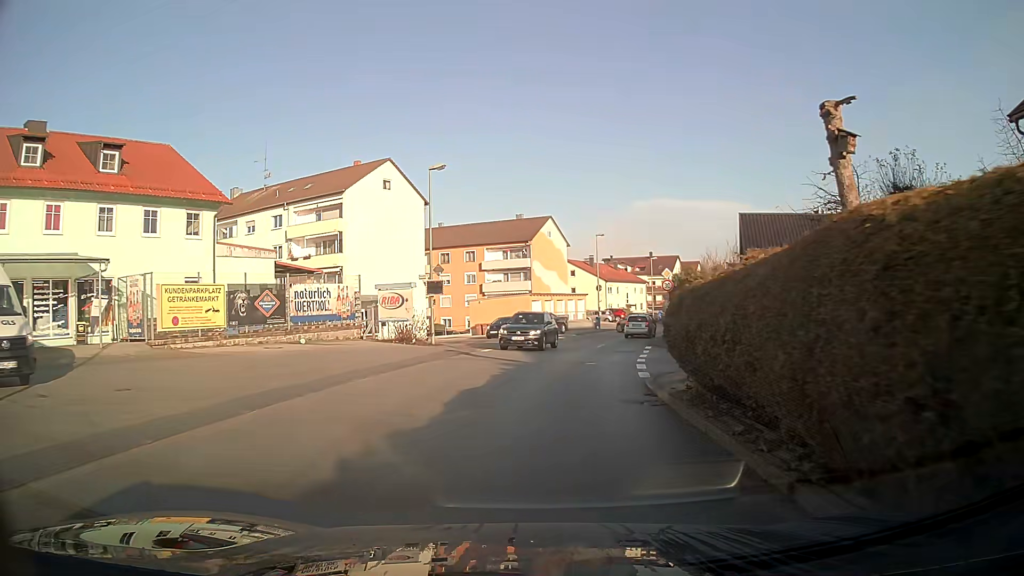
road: unclassified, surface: asphalt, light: Day
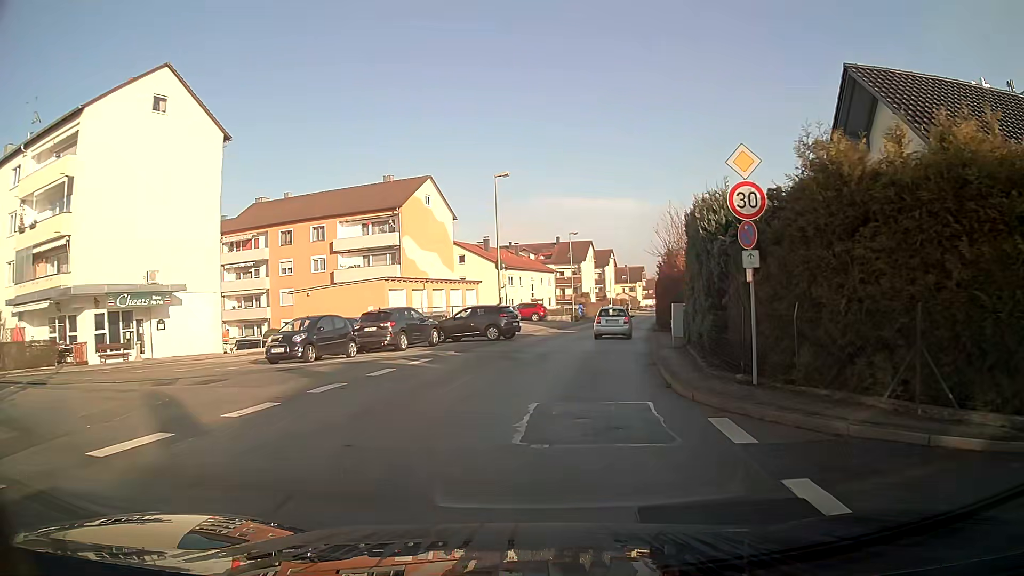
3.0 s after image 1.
(+1.9, +24.0) m; +9°
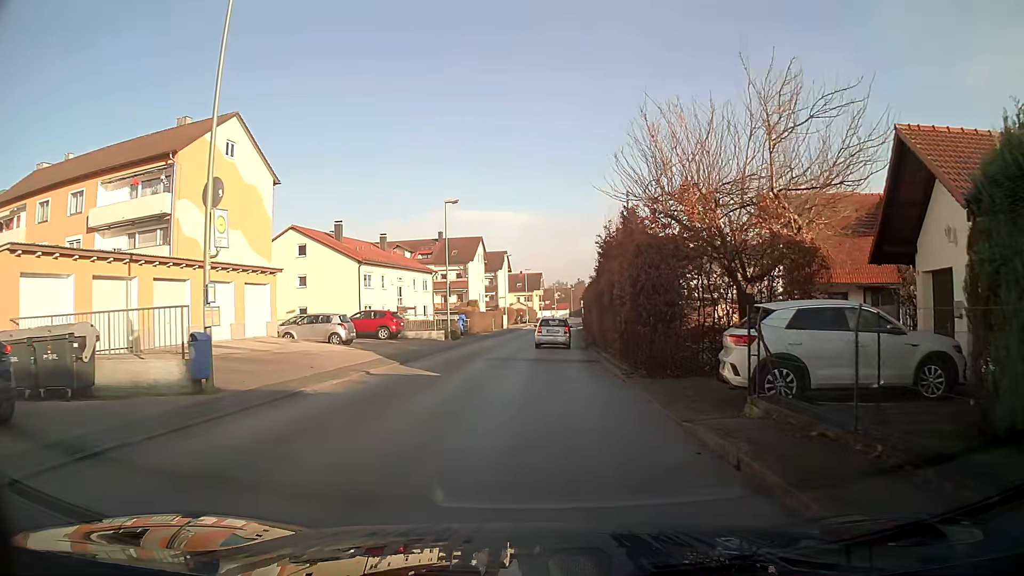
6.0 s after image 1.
(+1.8, +22.7) m; +8°
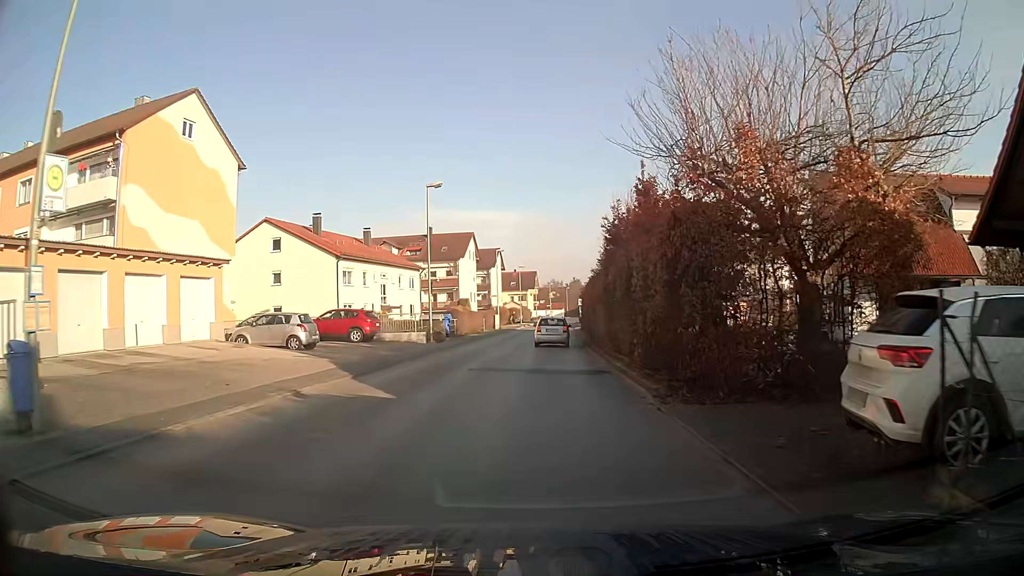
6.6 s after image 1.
(0.0, +4.8) m; 0°
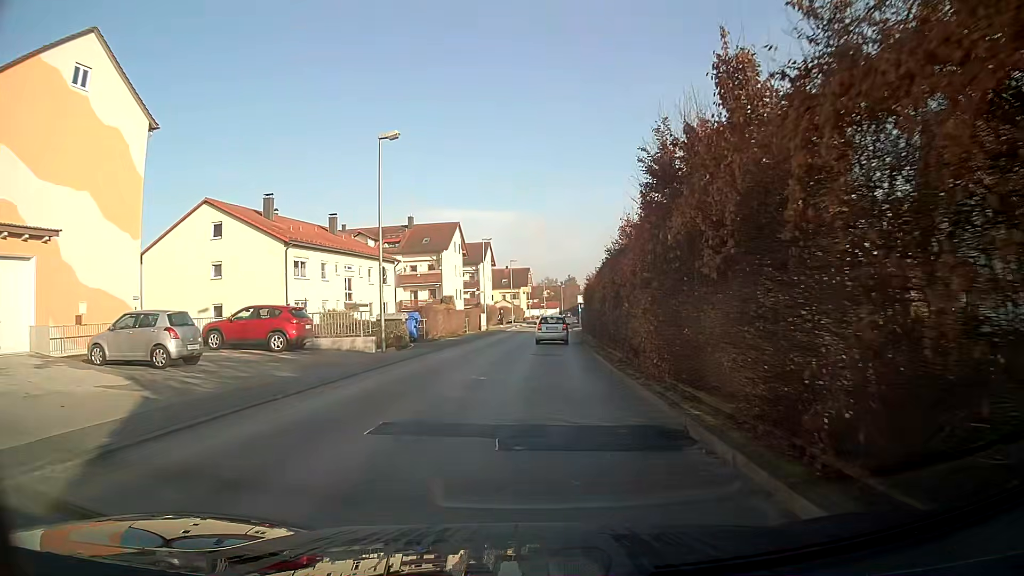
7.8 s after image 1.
(+0.1, +9.7) m; +1°
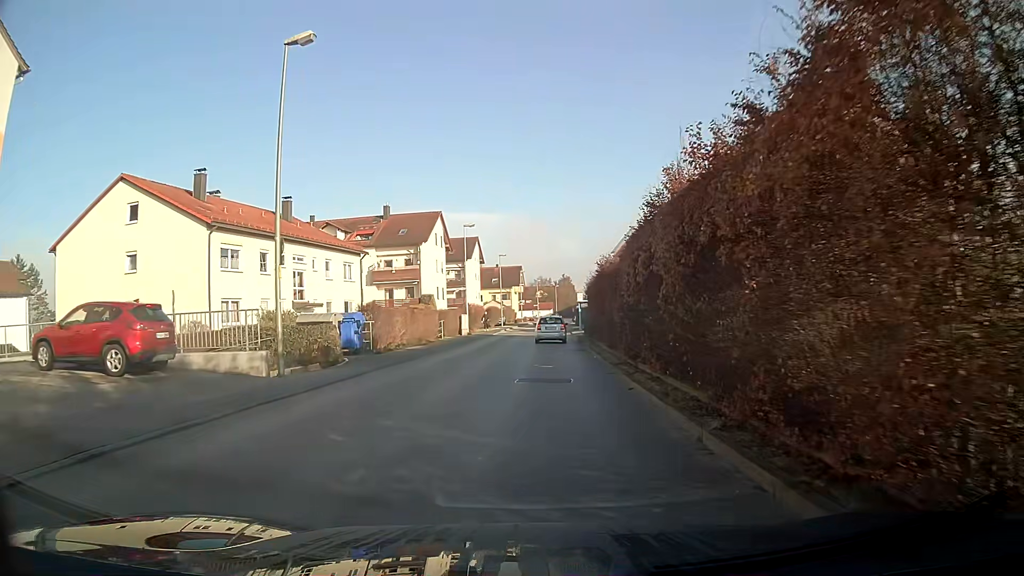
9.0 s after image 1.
(0.0, +9.8) m; +1°
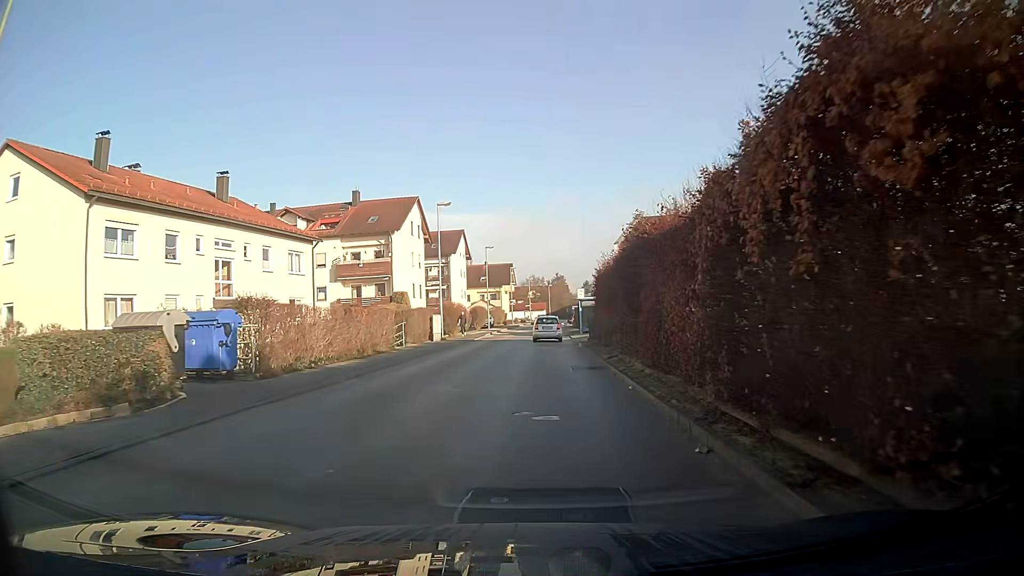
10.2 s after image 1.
(+0.1, +9.8) m; +1°
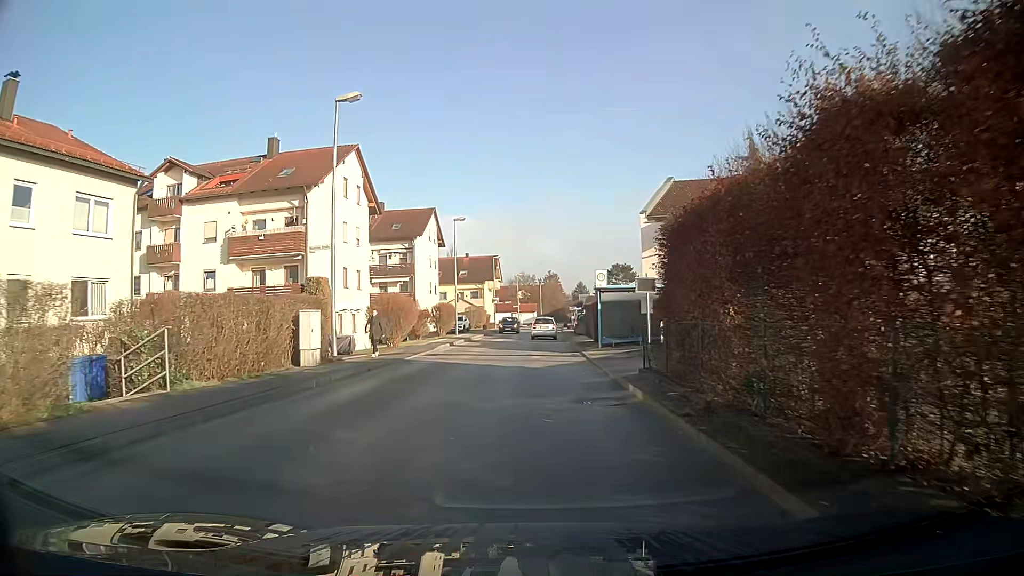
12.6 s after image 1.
(+0.1, +19.8) m; +1°
(0, +10) (0, +20) (0, +30) (0, +40) (+1, +50) (+1, +60) (+1, +70) (+2, +80) (+2, +90) (+3, +100) m
